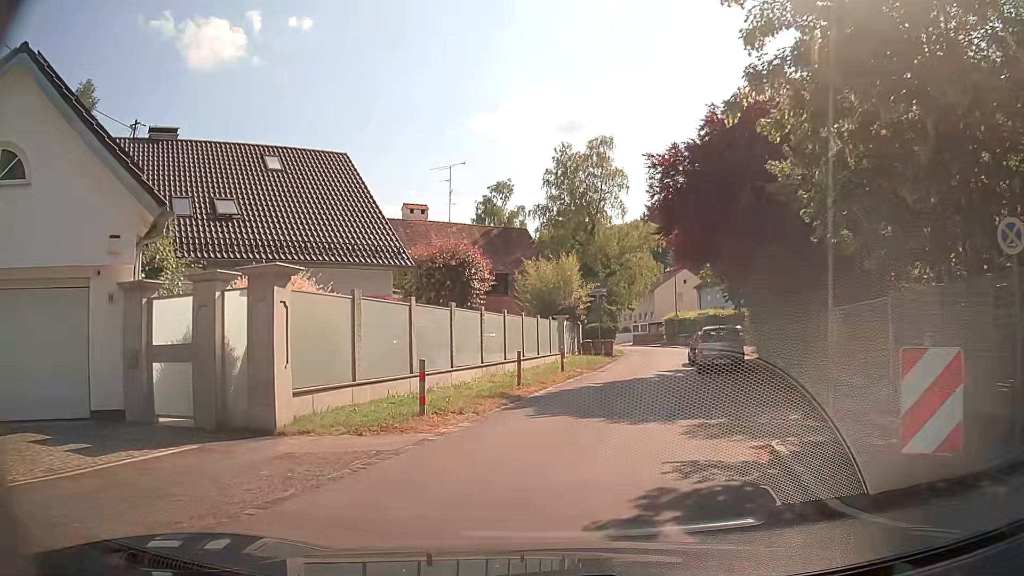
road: tertiary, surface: asphalt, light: Day
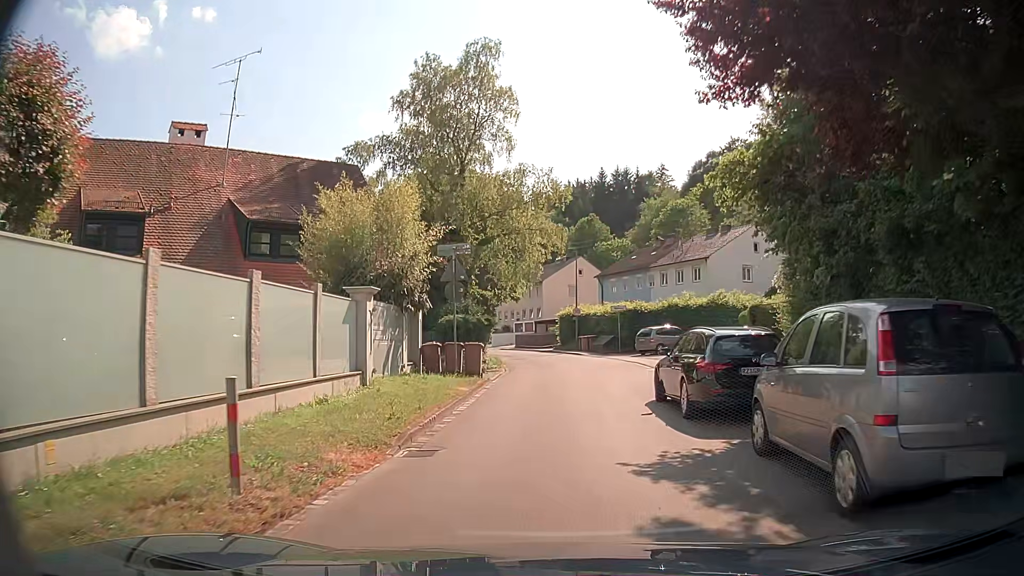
(+2.4, +18.8) m; +11°
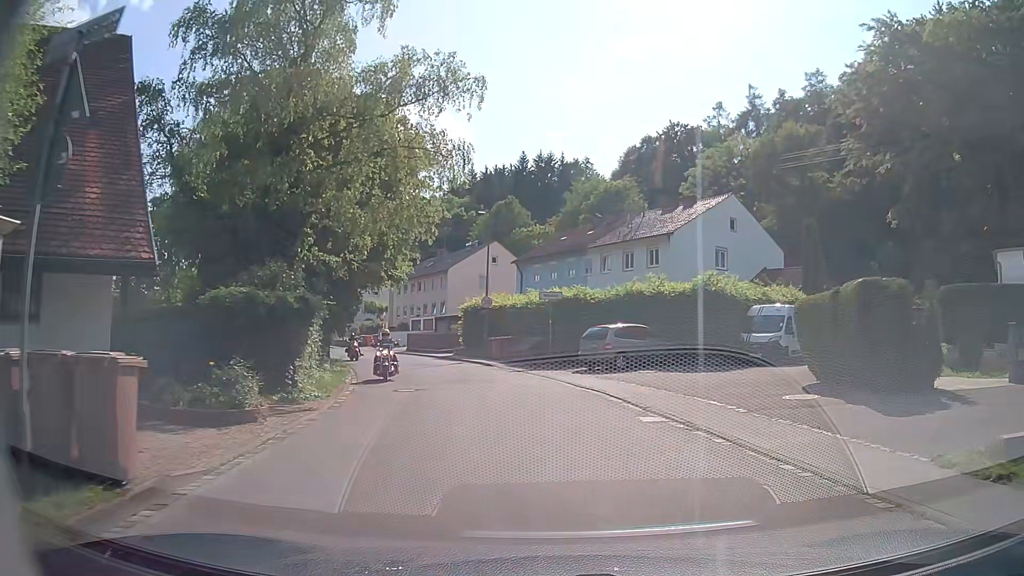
(+0.8, +15.2) m; +8°
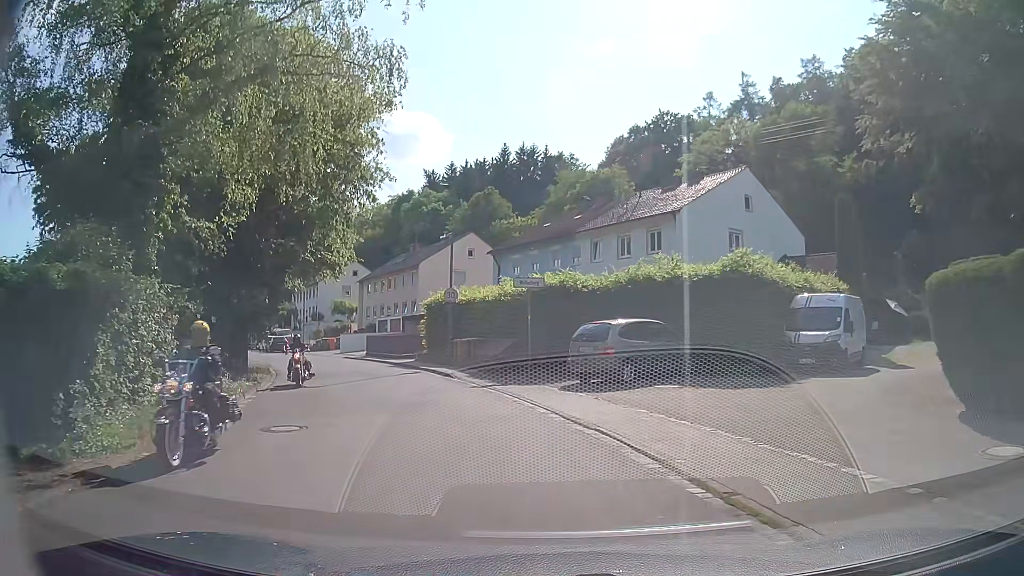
(+0.2, +7.2) m; +1°
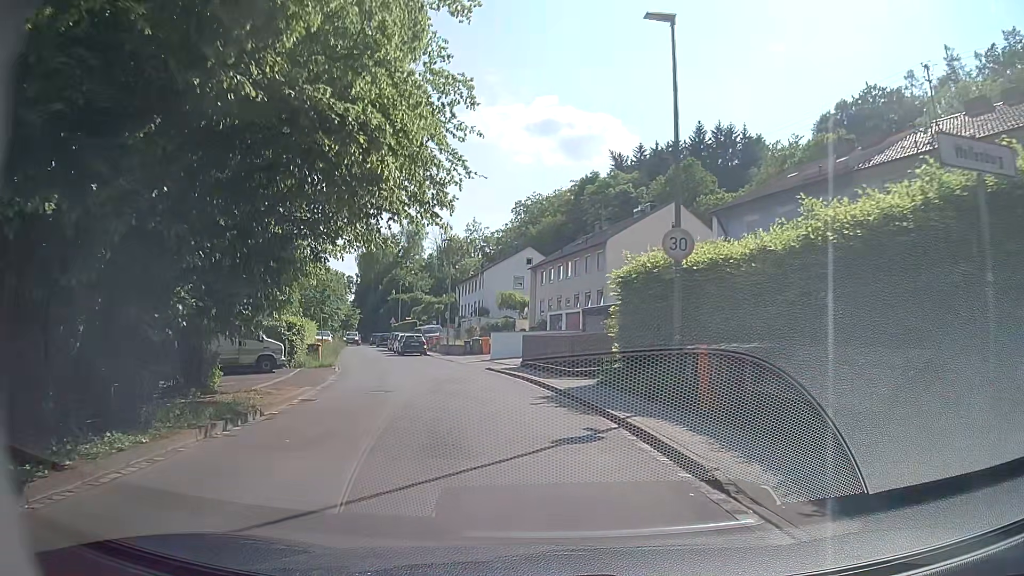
(-2.4, +15.9) m; -15°
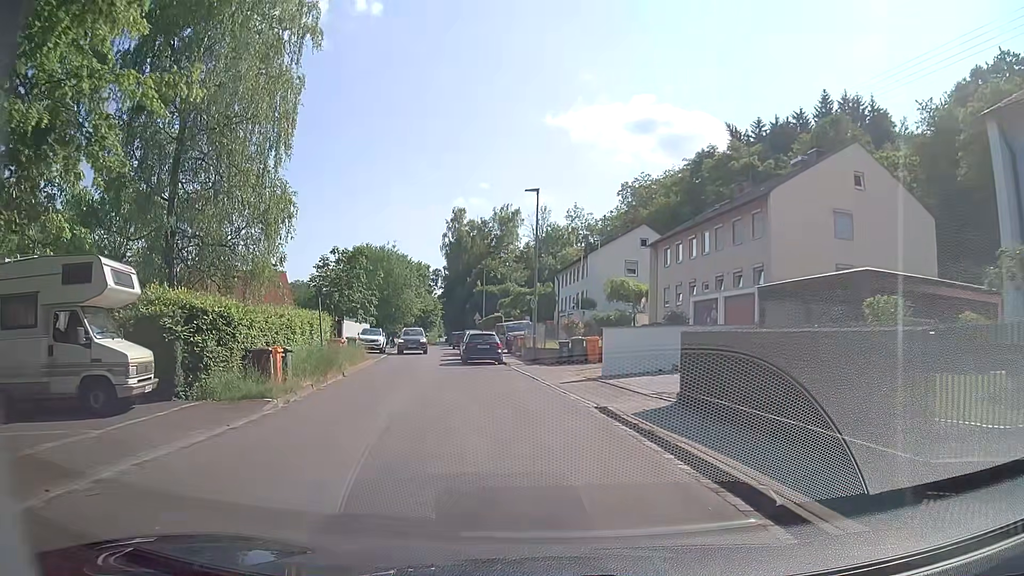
(-1.2, +15.2) m; -9°
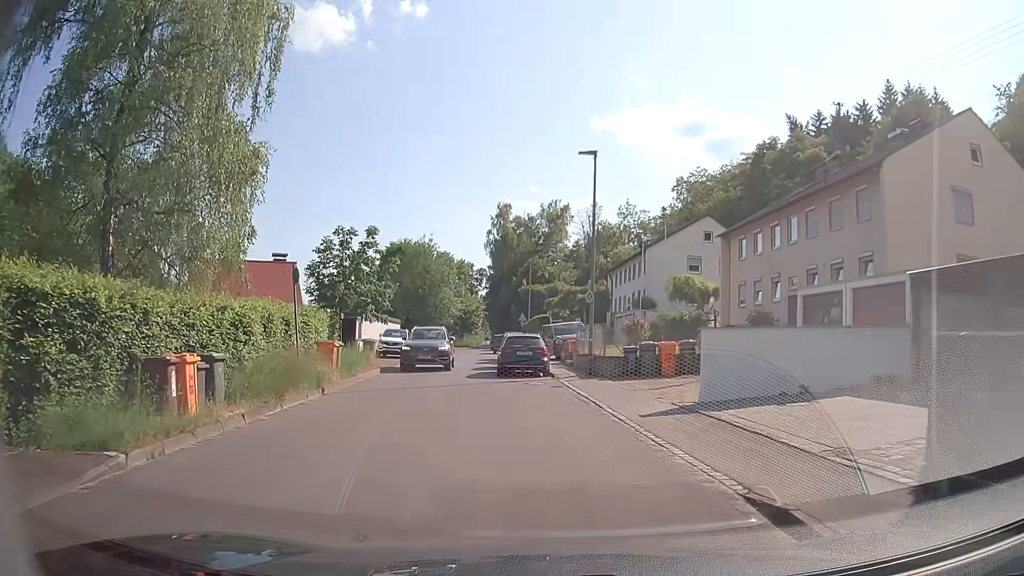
(-0.3, +6.8) m; -4°
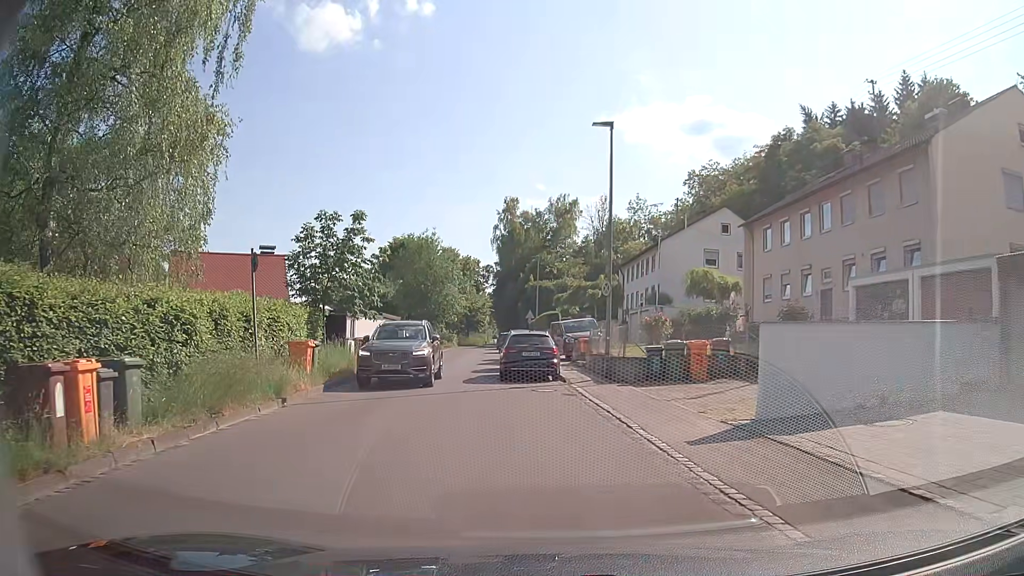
(0.0, +3.1) m; 0°
